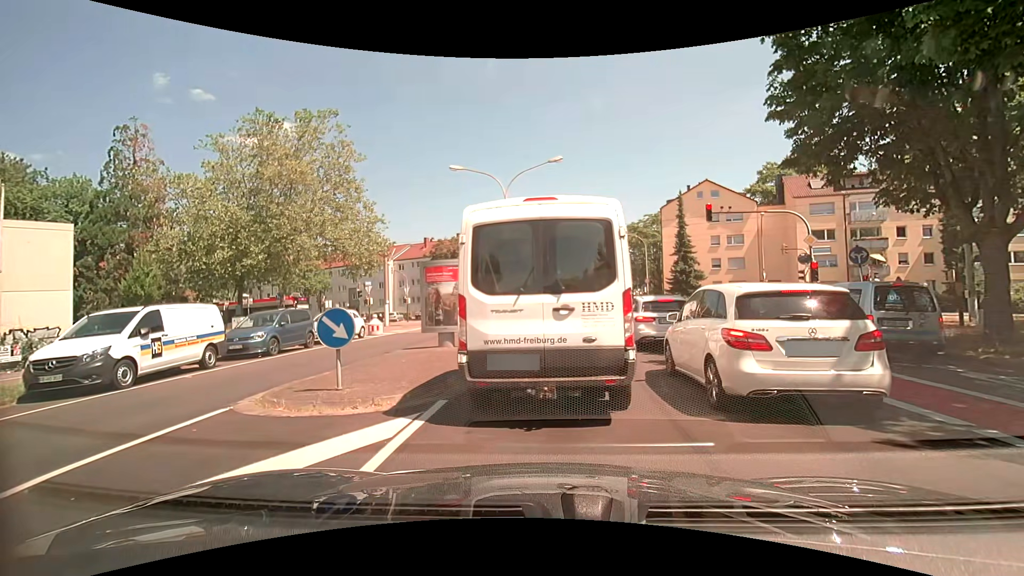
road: tertiary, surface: asphalt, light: Day
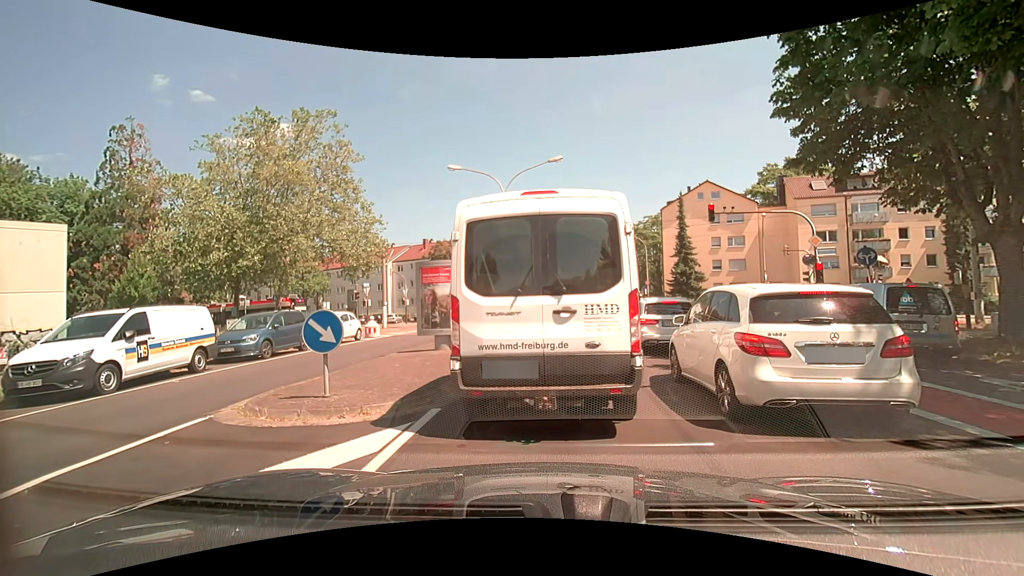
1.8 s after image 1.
(0.0, +0.5) m; 0°
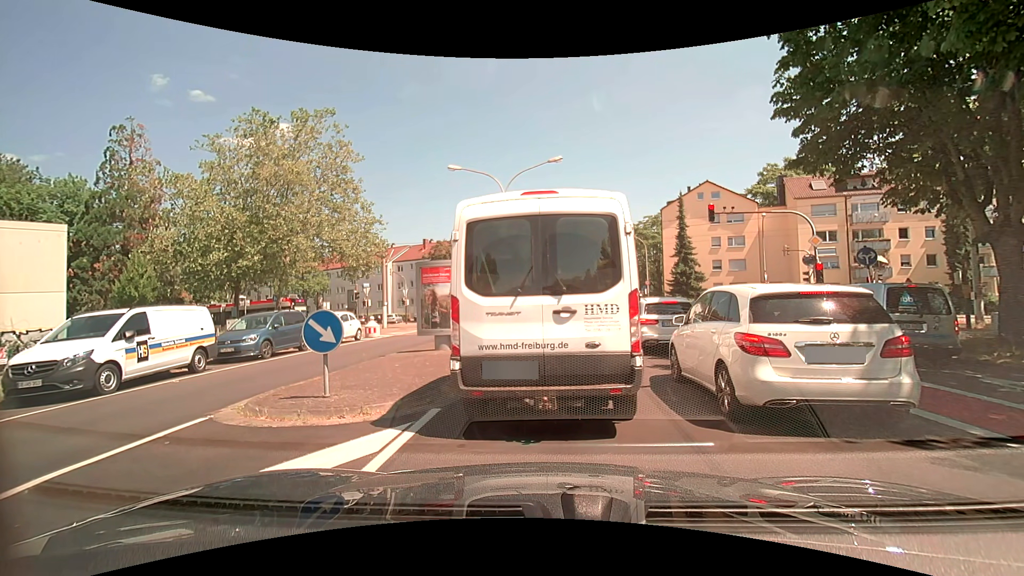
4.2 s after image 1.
(0.0, 0.0) m; 0°
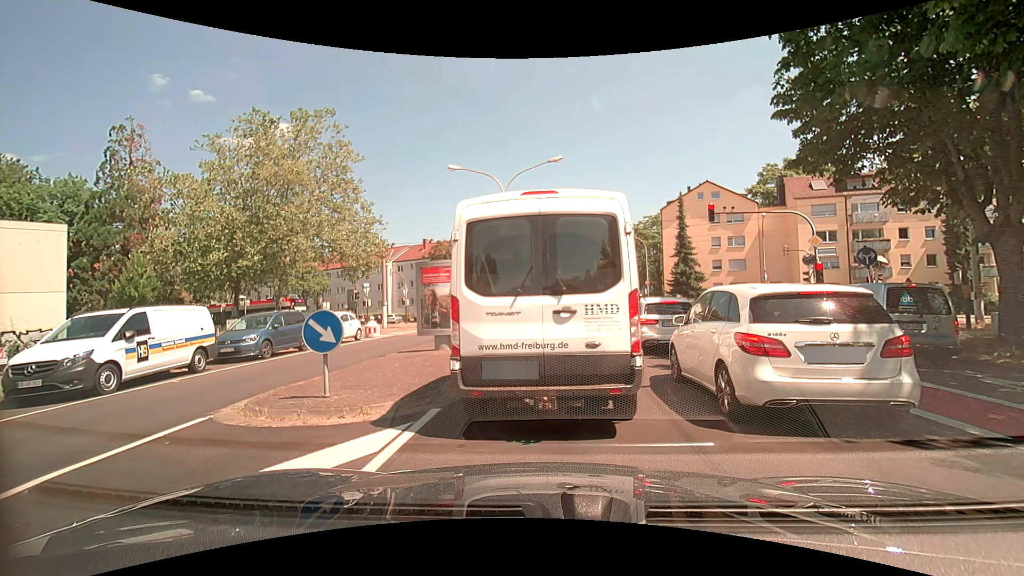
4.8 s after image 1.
(0.0, 0.0) m; 0°
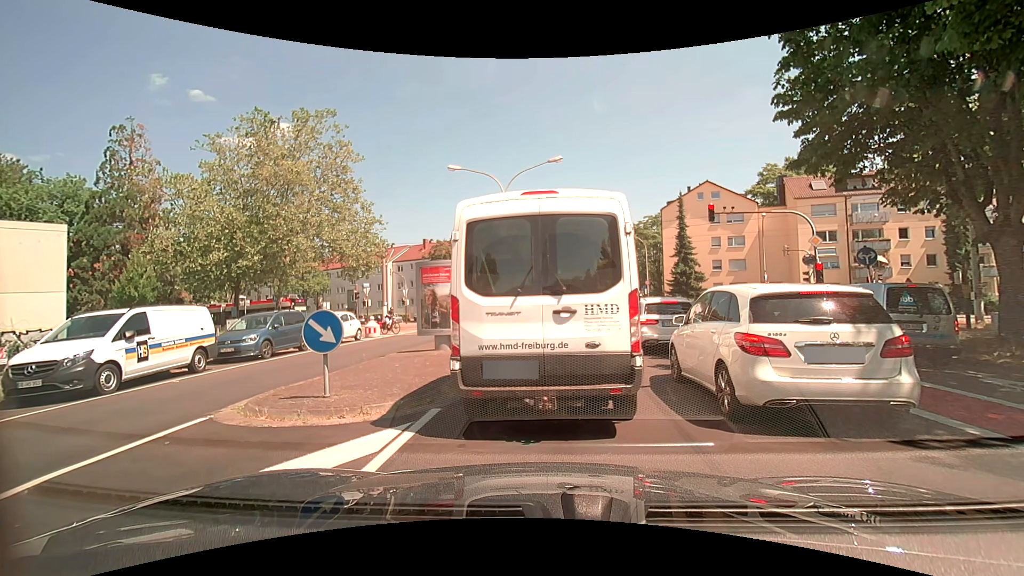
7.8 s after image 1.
(0.0, 0.0) m; 0°
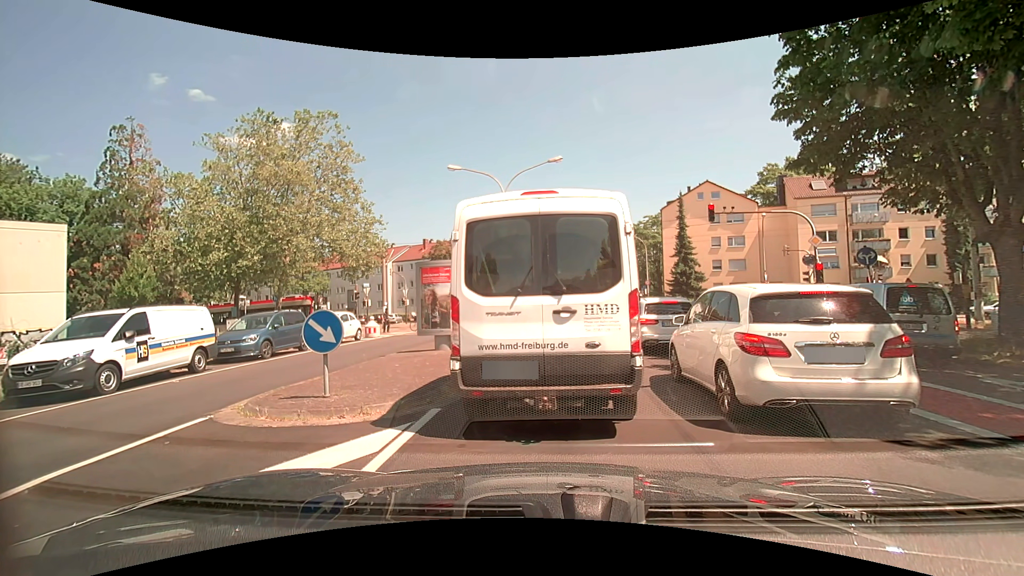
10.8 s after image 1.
(0.0, 0.0) m; 0°
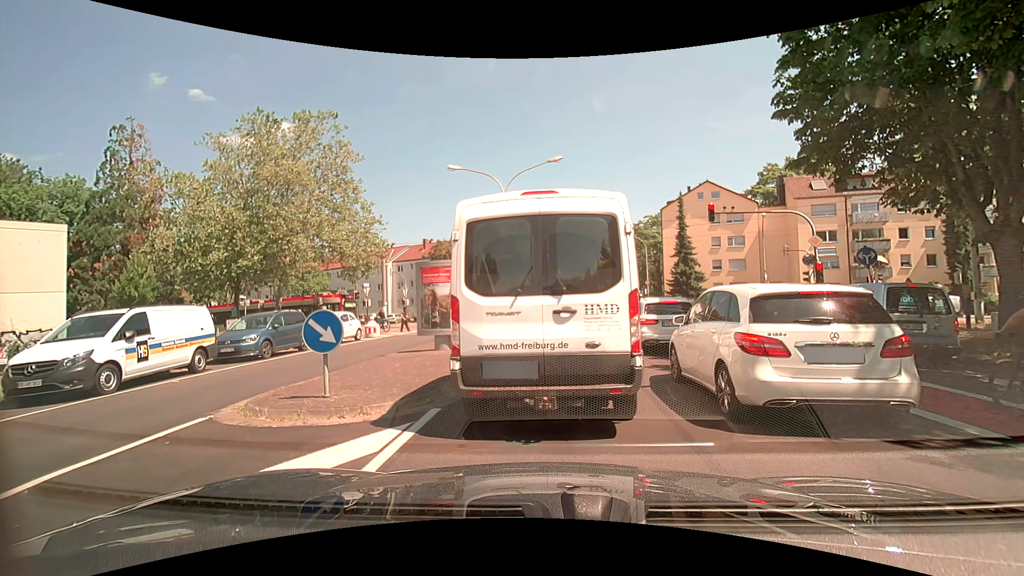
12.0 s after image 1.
(0.0, 0.0) m; 0°
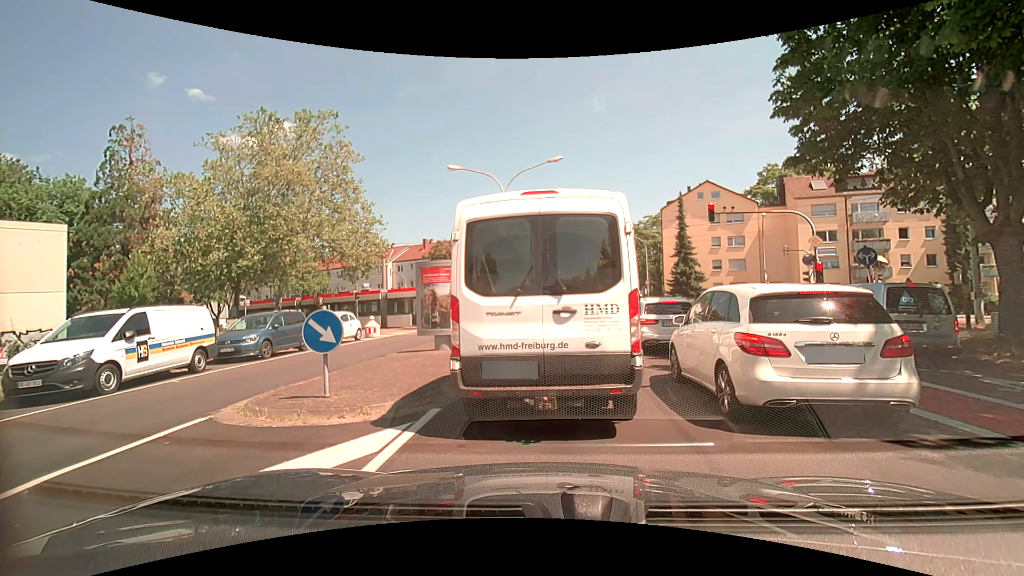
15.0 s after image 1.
(0.0, 0.0) m; 0°
